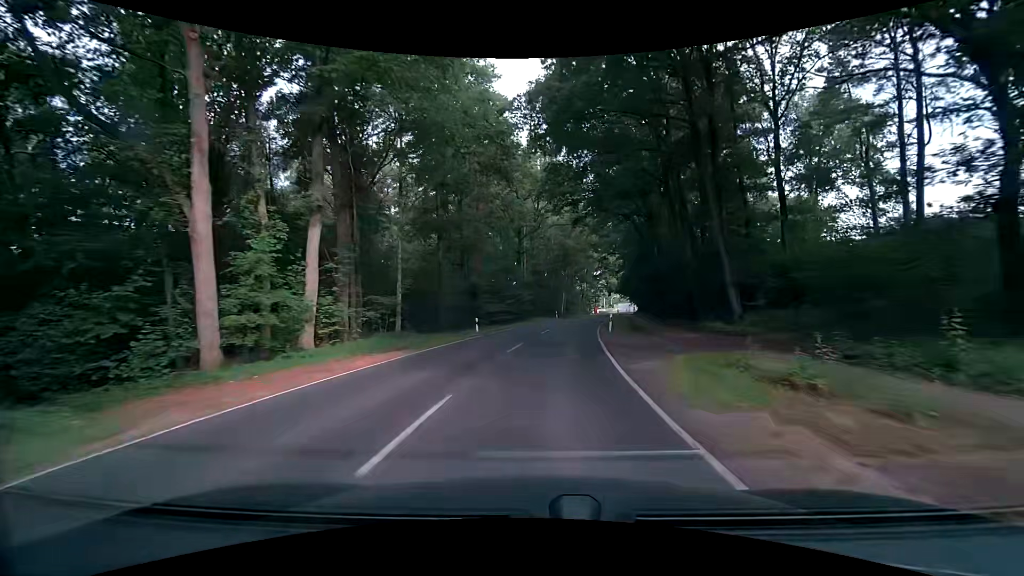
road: secondary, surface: asphalt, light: Day
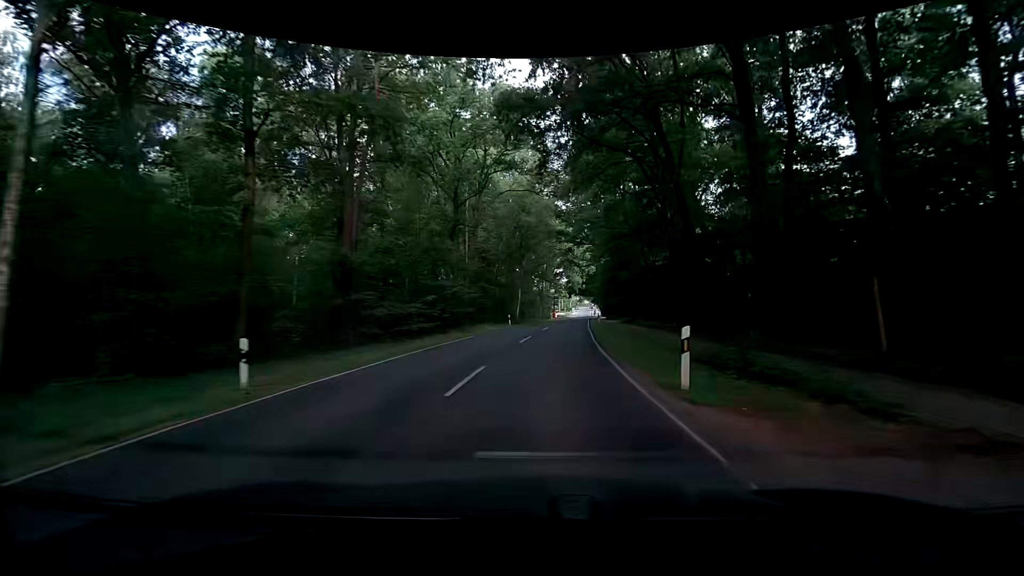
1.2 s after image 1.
(+1.0, +20.6) m; +5°
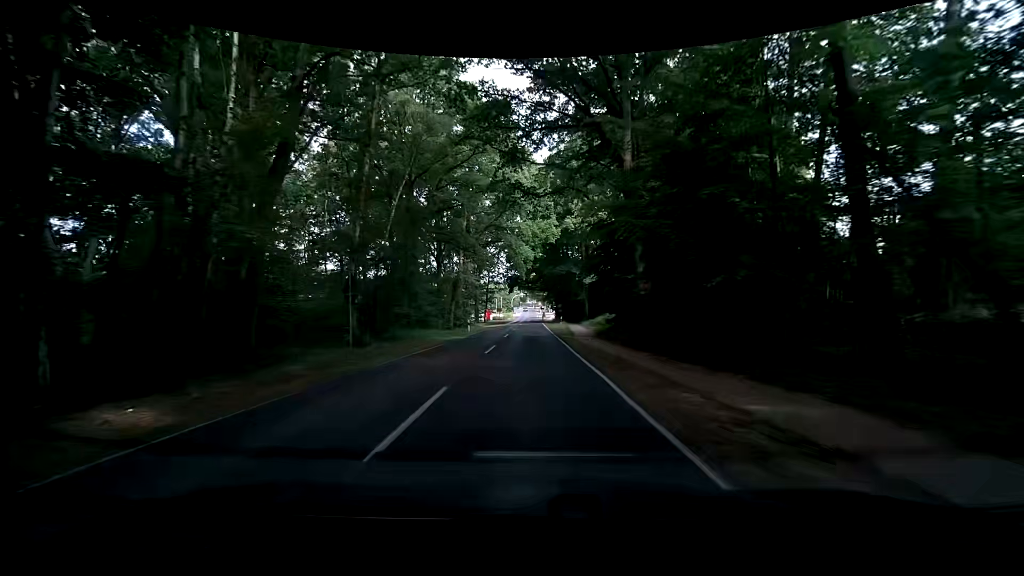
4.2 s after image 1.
(+3.7, +51.2) m; +5°
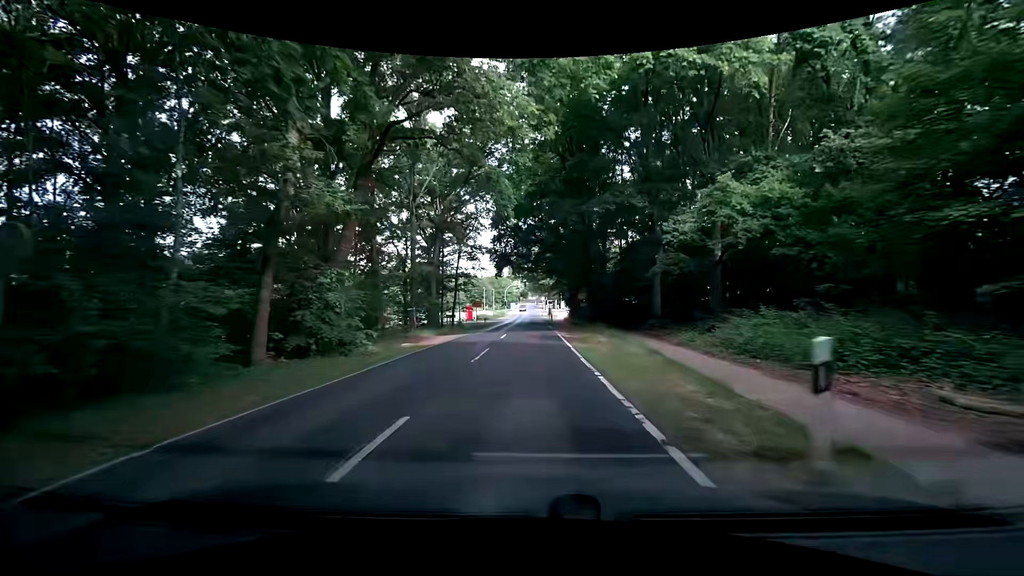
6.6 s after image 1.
(+1.1, +38.2) m; +1°
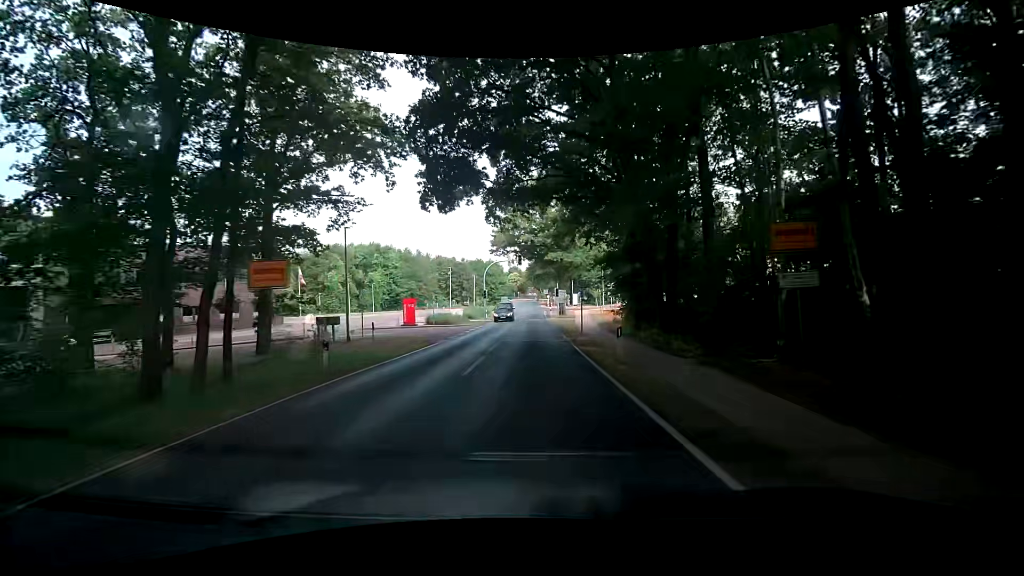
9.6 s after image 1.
(+0.2, +41.4) m; +1°
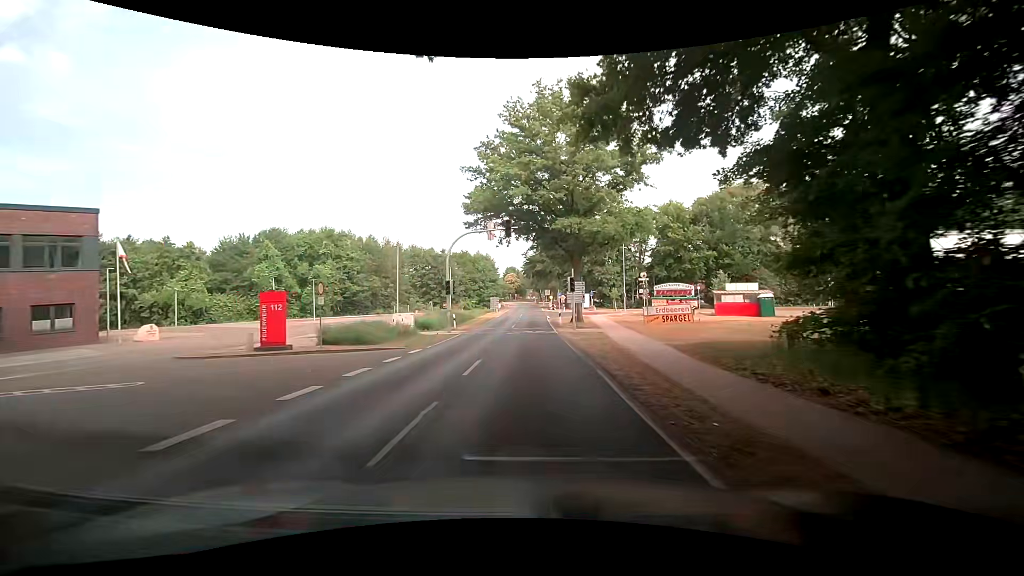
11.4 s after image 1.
(0.0, +22.4) m; -1°
